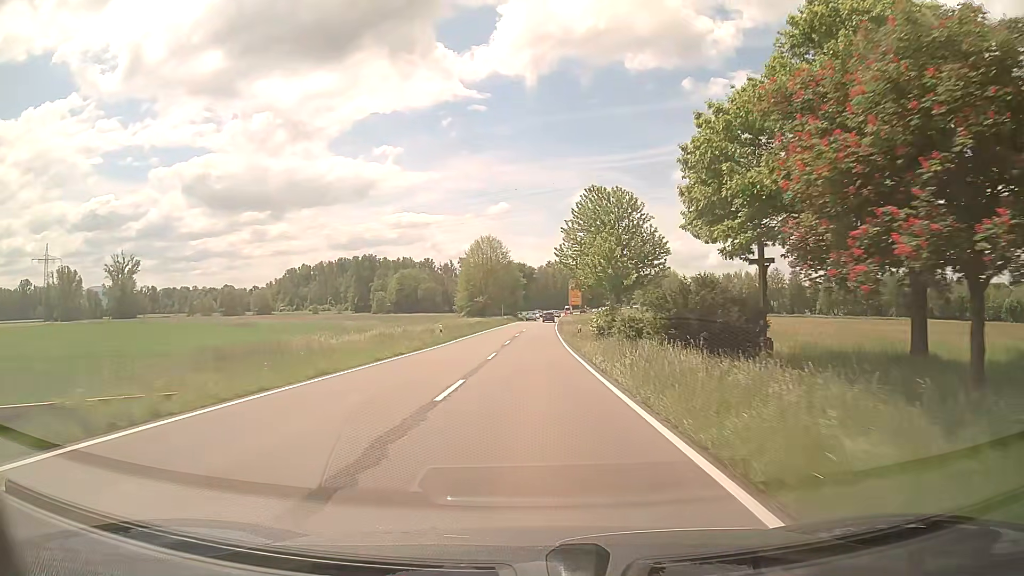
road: secondary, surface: asphalt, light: Day
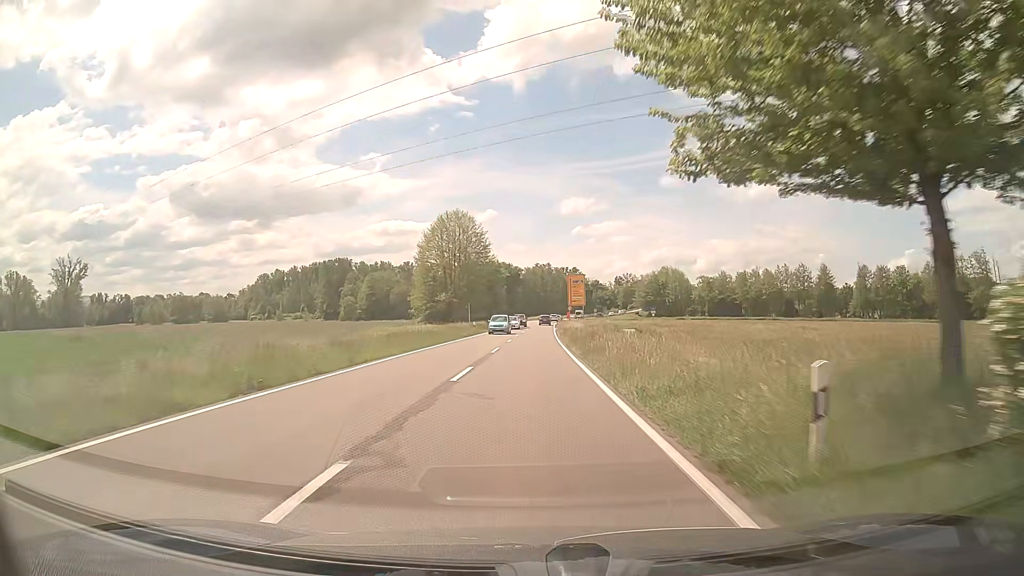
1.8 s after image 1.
(+0.6, +33.6) m; +1°
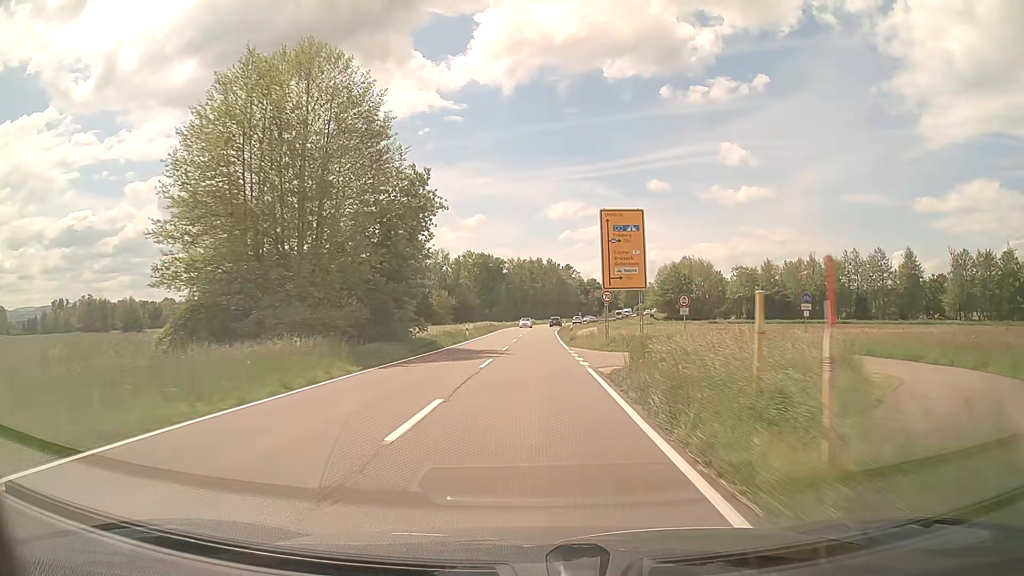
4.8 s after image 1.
(+0.7, +55.4) m; +1°
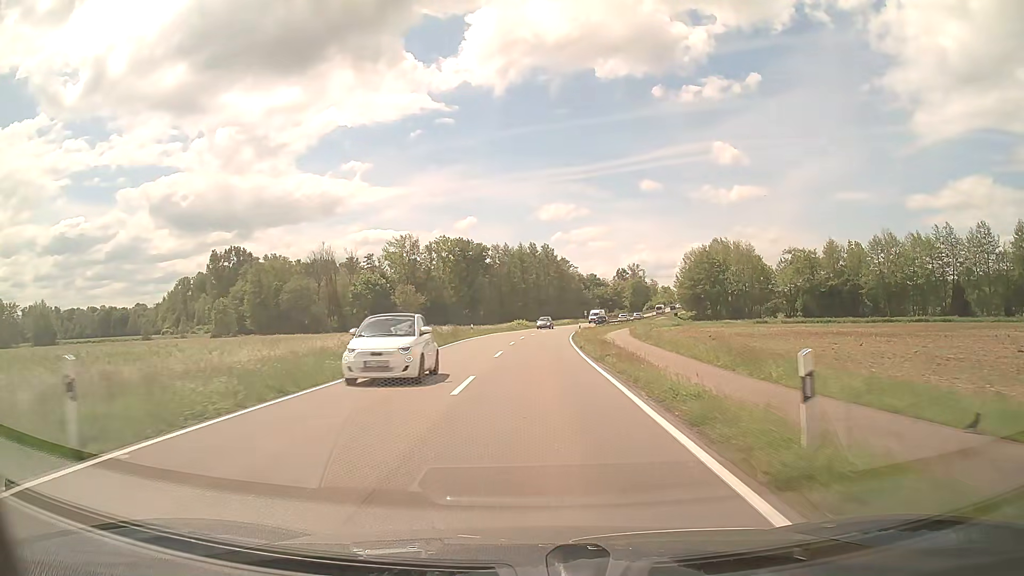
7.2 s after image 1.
(+0.3, +43.3) m; +1°
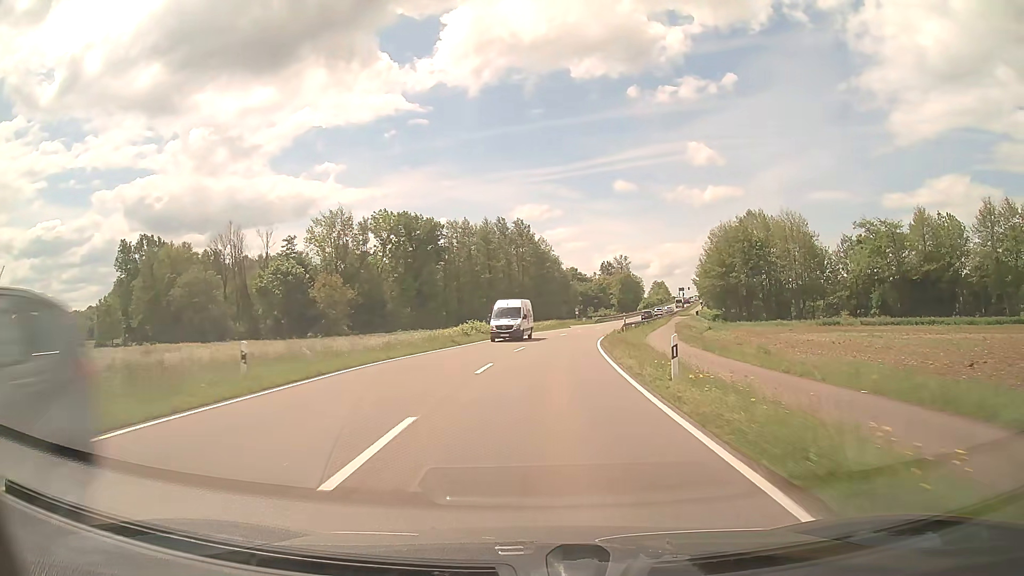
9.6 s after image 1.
(+0.4, +42.6) m; +2°
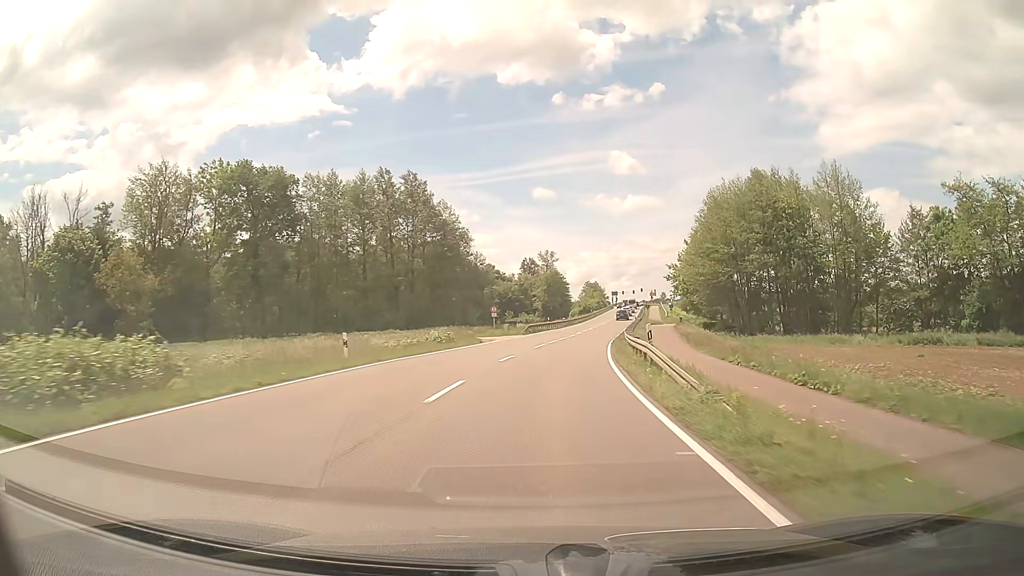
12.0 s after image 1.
(+2.5, +41.8) m; +7°
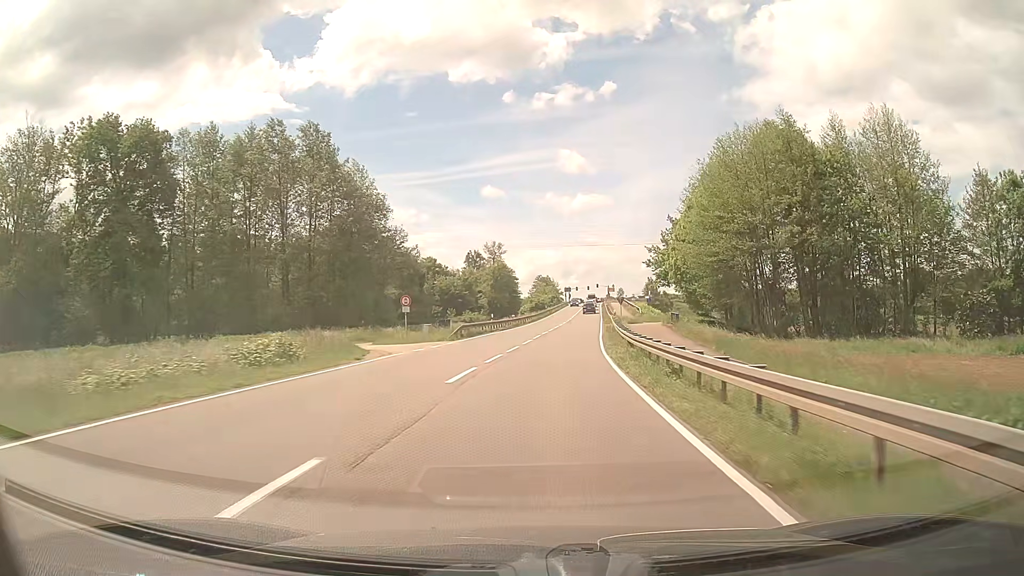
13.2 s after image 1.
(+0.7, +20.8) m; +4°
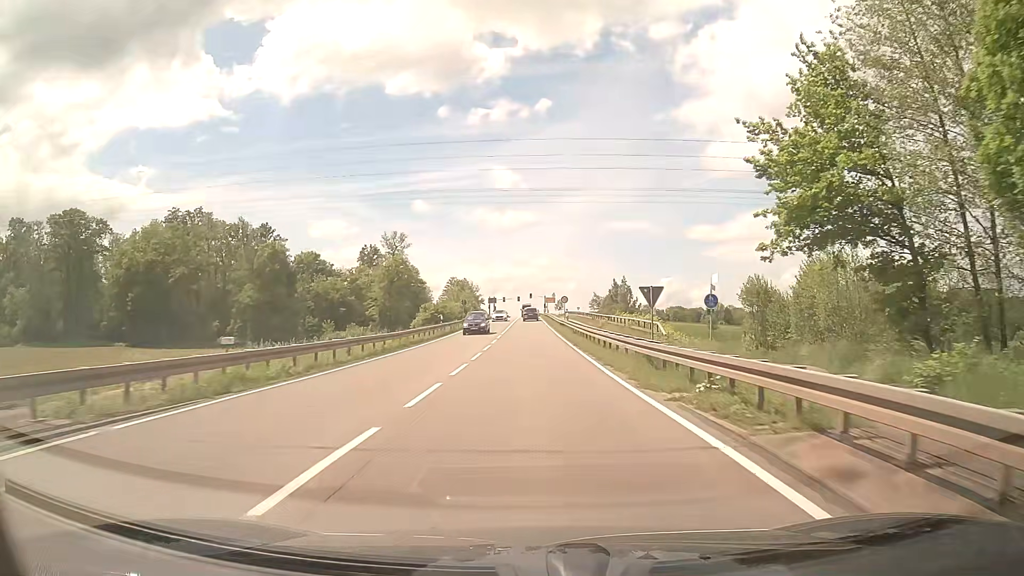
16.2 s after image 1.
(+3.4, +51.6) m; +7°
(0, +10) (0, +20) (0, +30) (0, +40) (0, +50) (0, +60) (0, +70) (-1, +80) (-1, +90) (-1, +100) m
